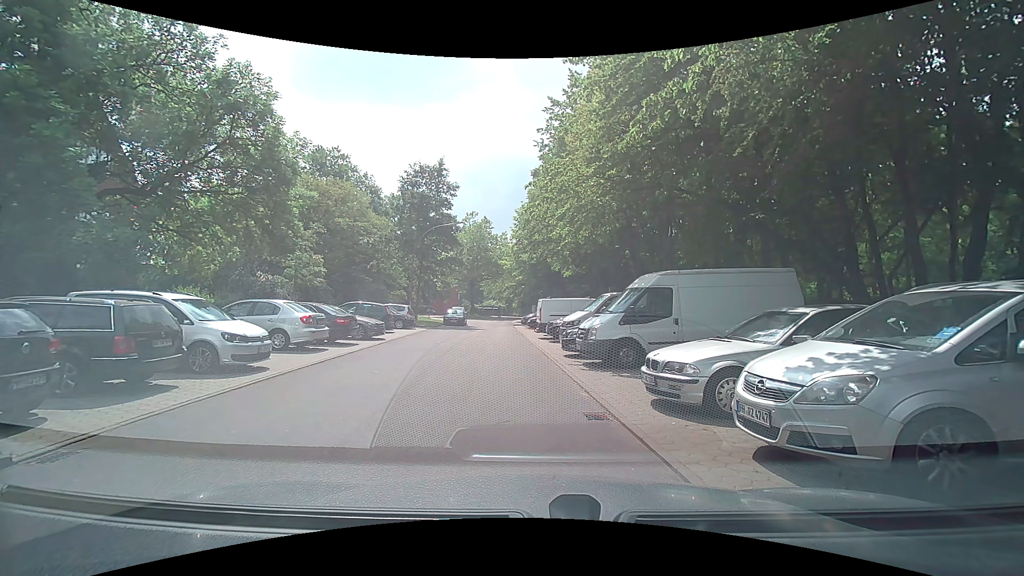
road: residential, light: Day
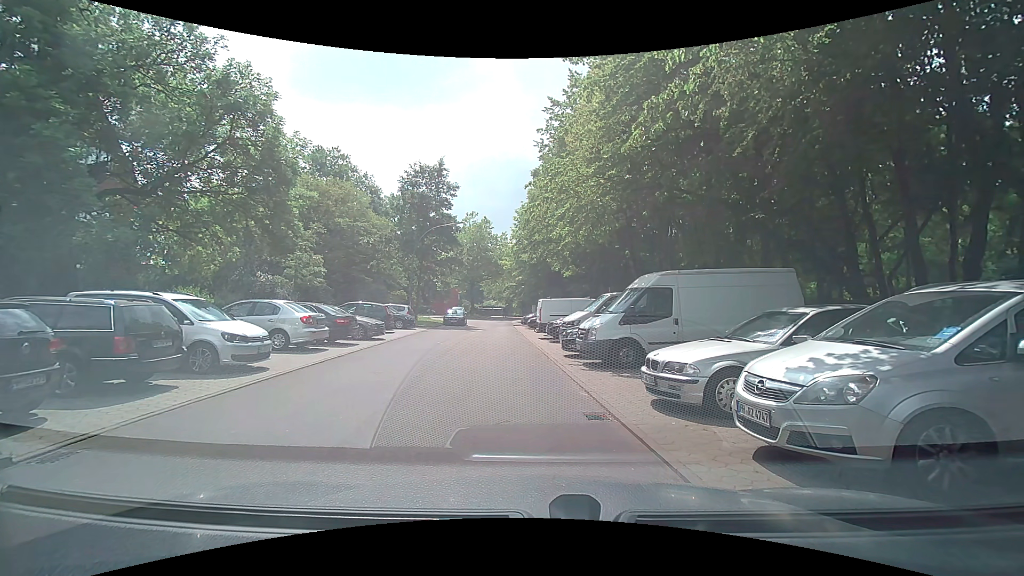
(0.0, 0.0) m; 0°
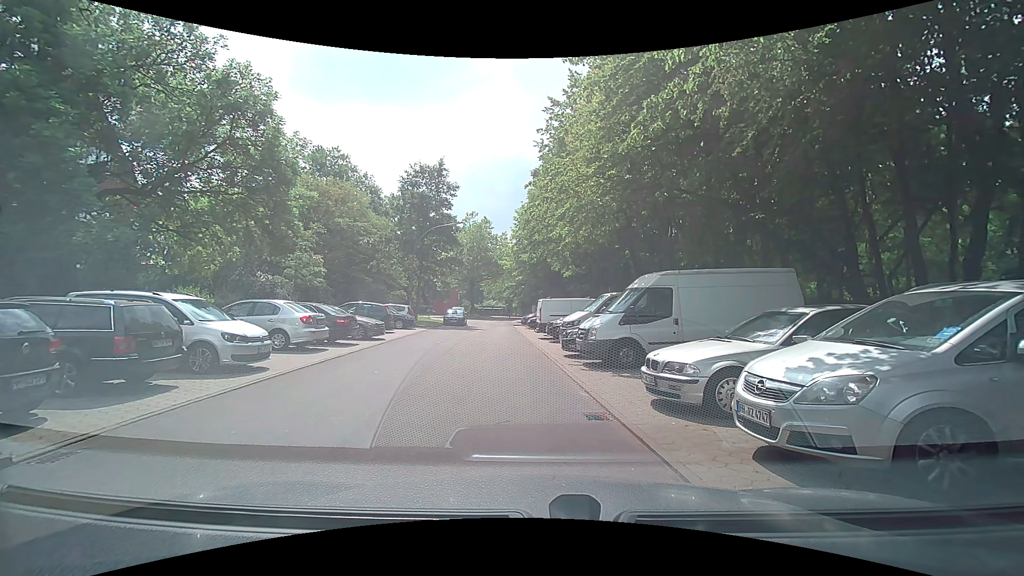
(0.0, 0.0) m; 0°
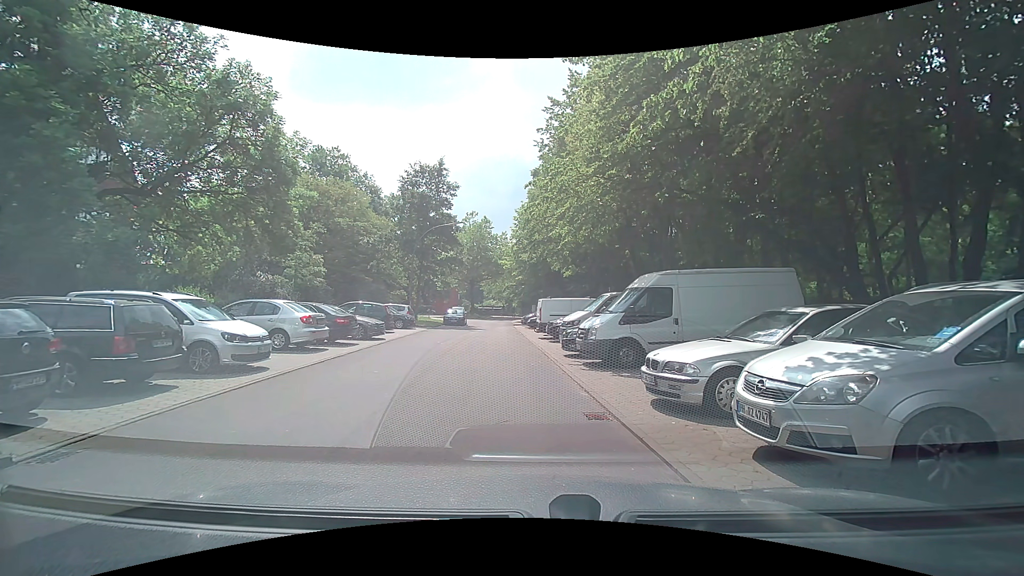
(0.0, 0.0) m; 0°
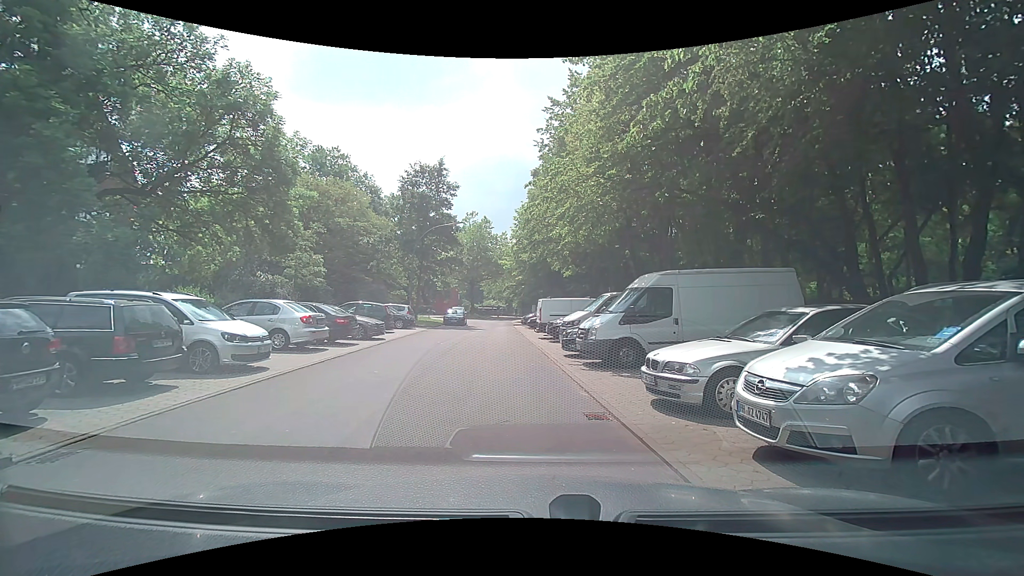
(0.0, 0.0) m; 0°
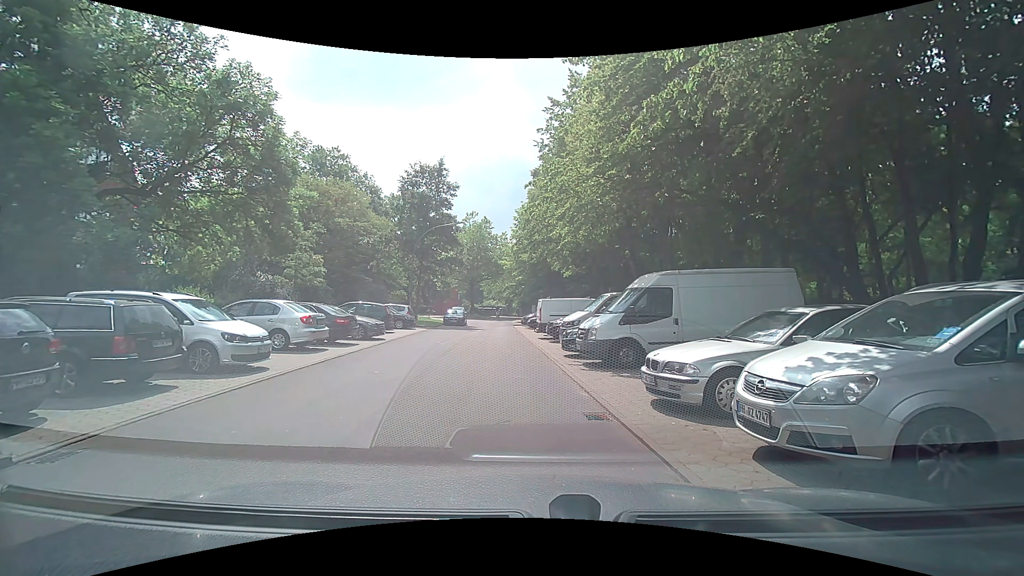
(0.0, 0.0) m; 0°
